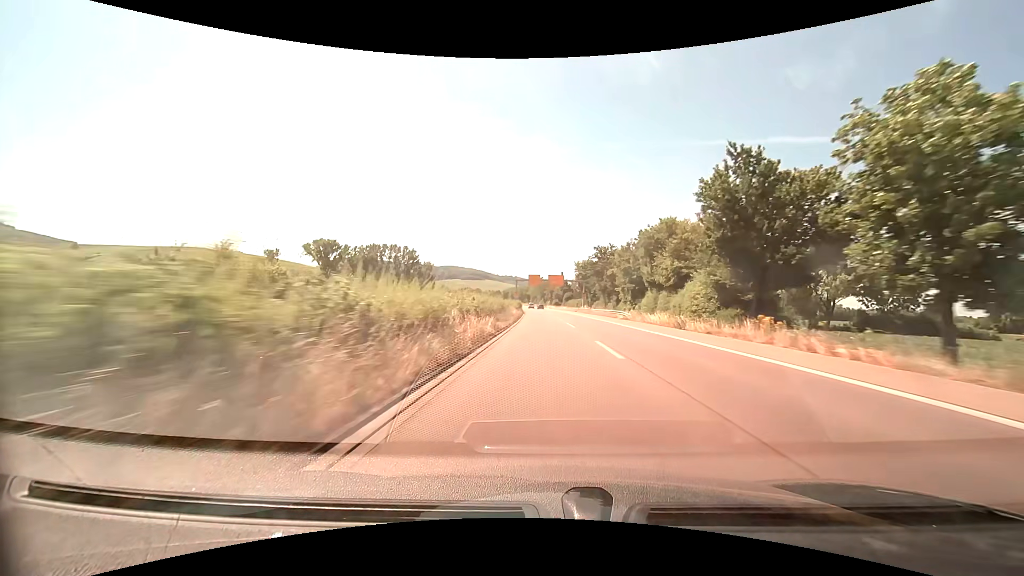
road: trunk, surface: asphalt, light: Day
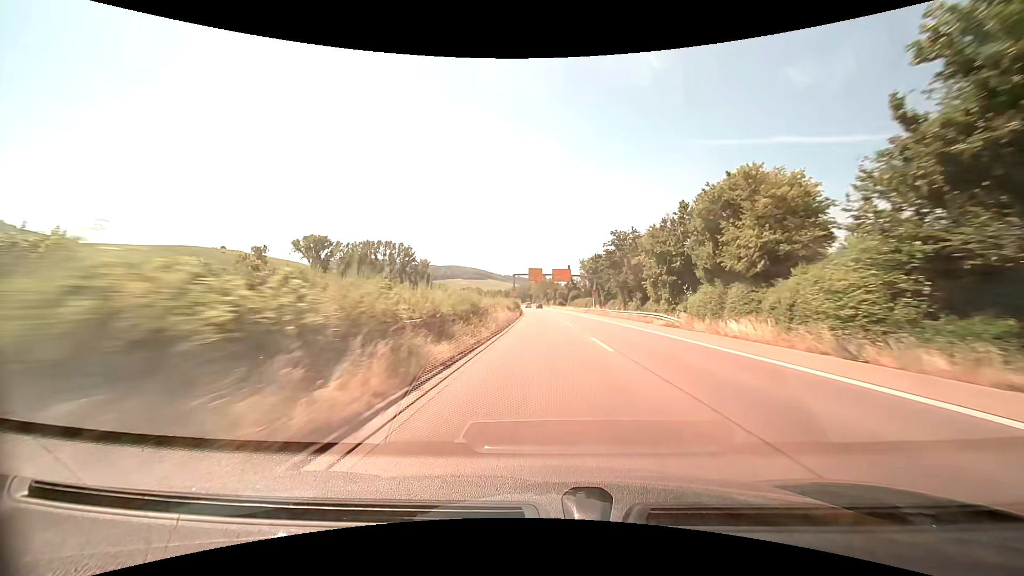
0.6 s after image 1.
(-0.1, +16.0) m; -1°
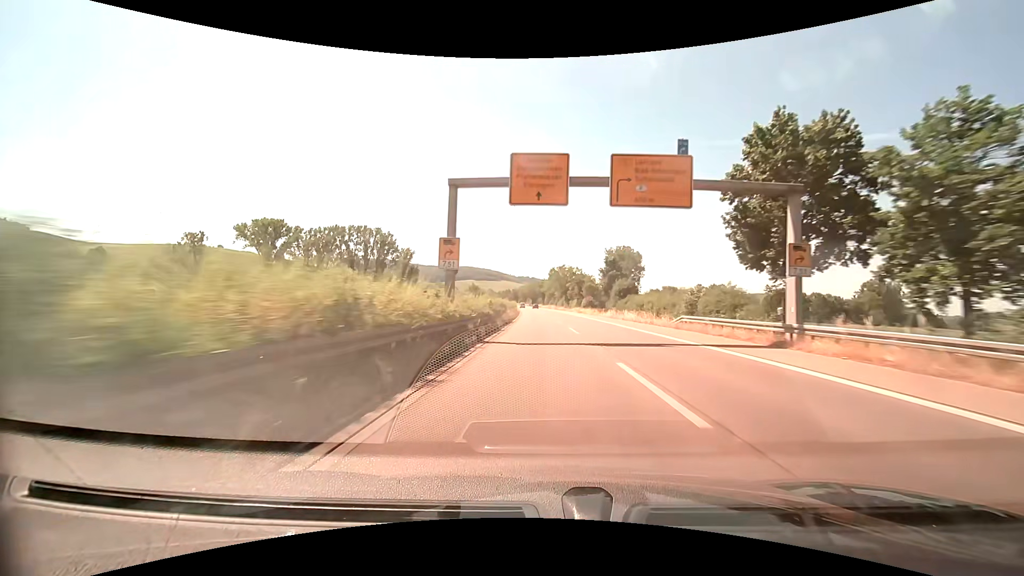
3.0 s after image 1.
(-0.7, +62.6) m; -2°
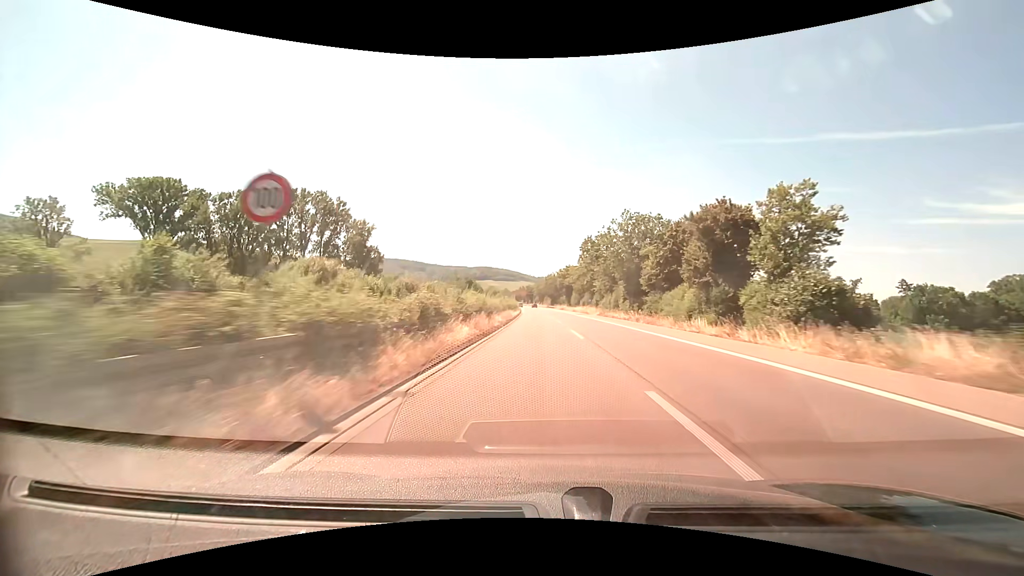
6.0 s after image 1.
(-1.5, +75.8) m; -2°
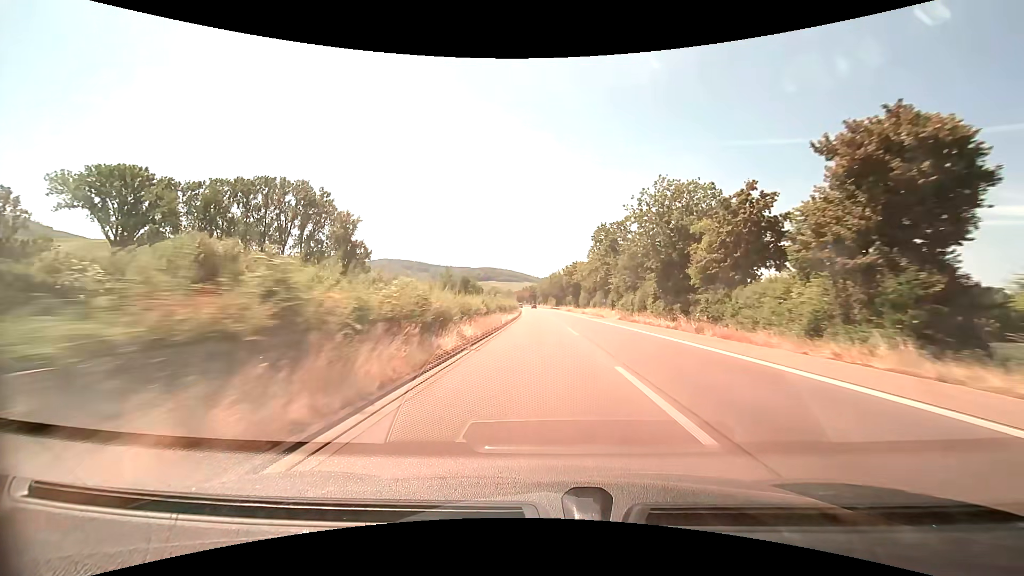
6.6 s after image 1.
(-0.1, +14.8) m; -1°
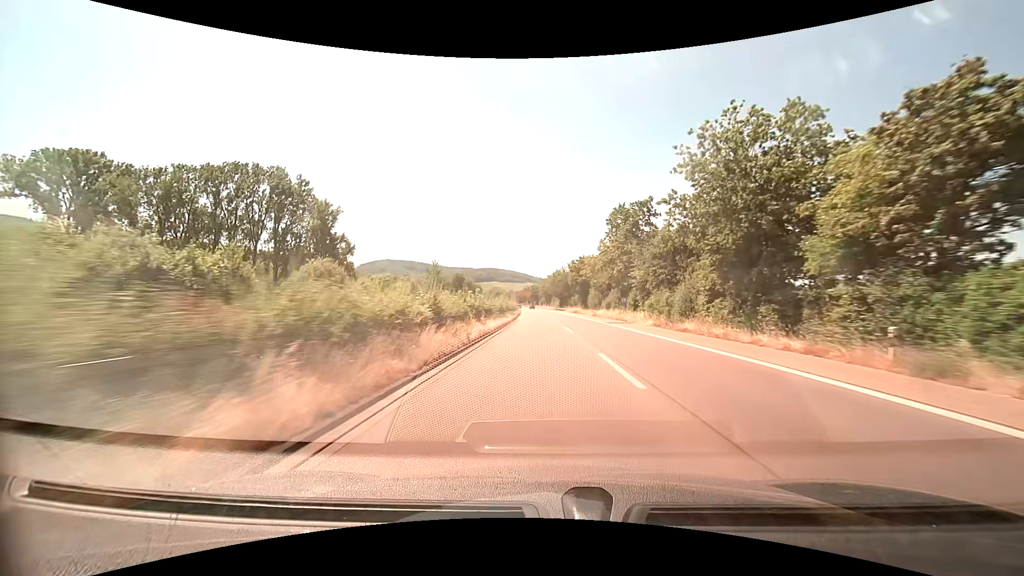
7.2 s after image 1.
(0.0, +14.7) m; 0°
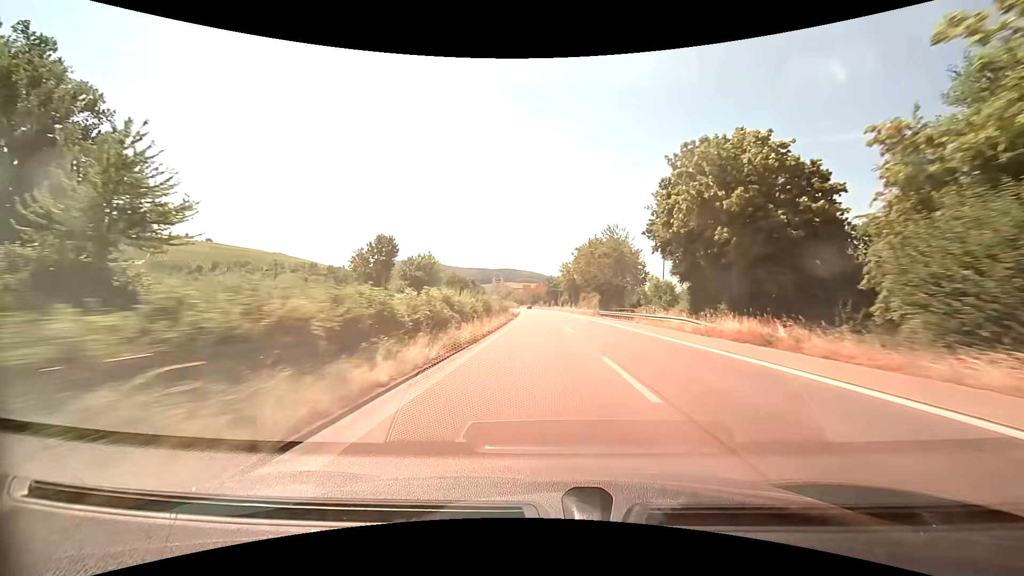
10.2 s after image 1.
(-1.4, +73.2) m; -2°
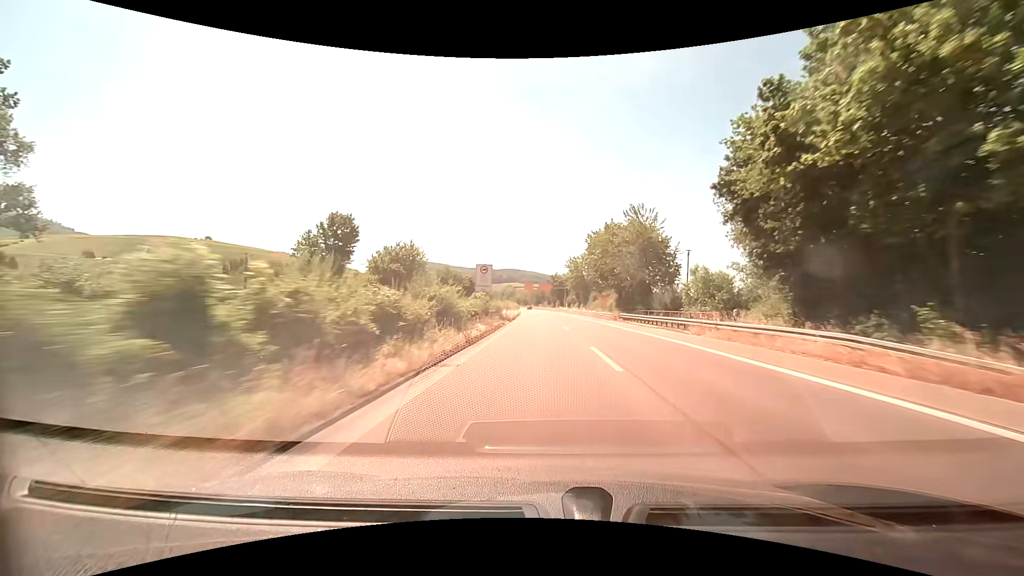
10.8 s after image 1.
(-0.1, +14.6) m; 0°
(0, +10) (0, +20) (0, +30) (-1, +40) (-1, +50) (-1, +60) (-2, +70) (-2, +80) (-3, +90) (-3, +100) m
